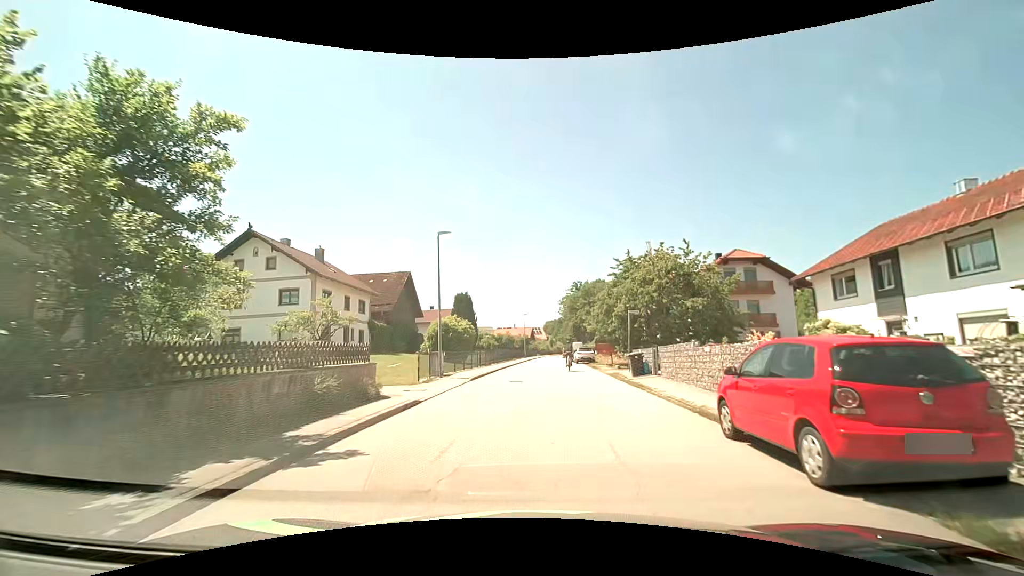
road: residential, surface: asphalt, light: Day
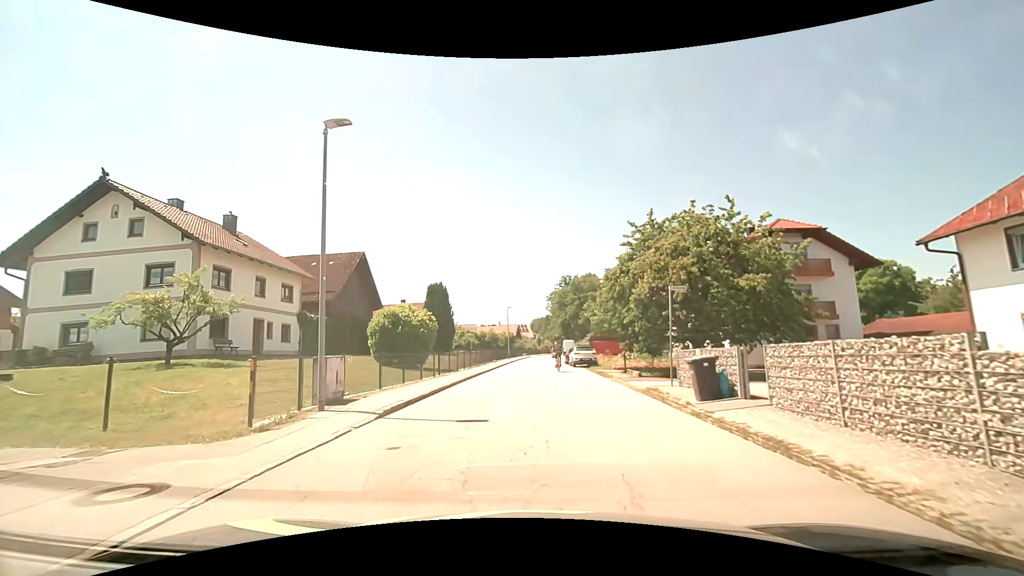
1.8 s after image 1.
(+0.1, +10.9) m; +1°
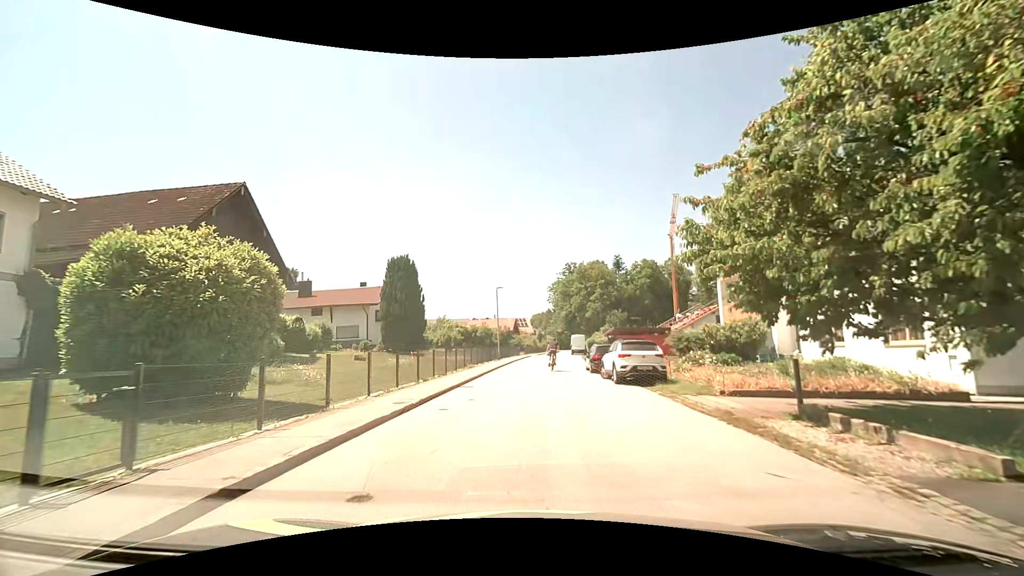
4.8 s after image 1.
(0.0, +18.5) m; 0°
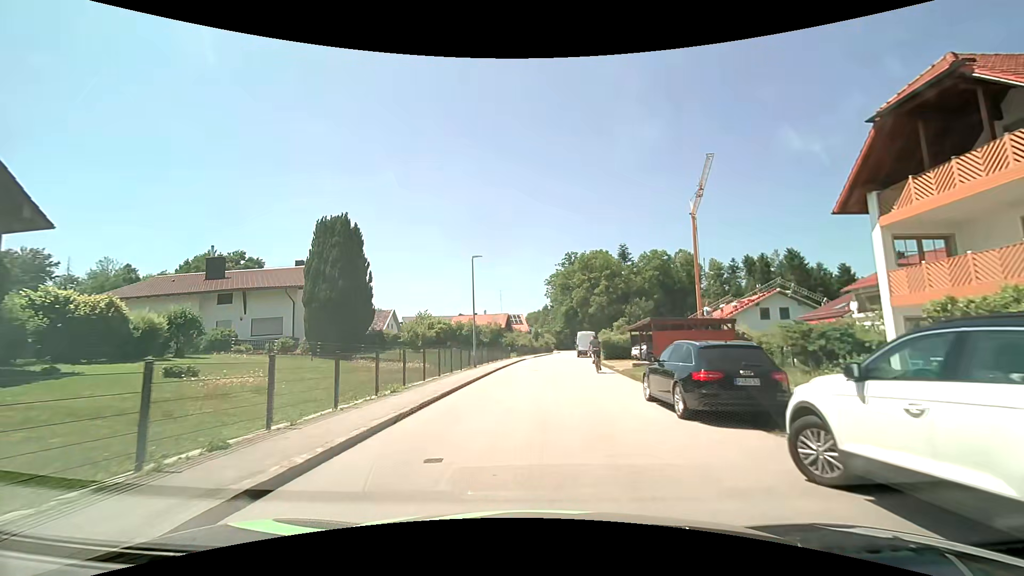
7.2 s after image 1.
(+0.1, +15.4) m; 0°
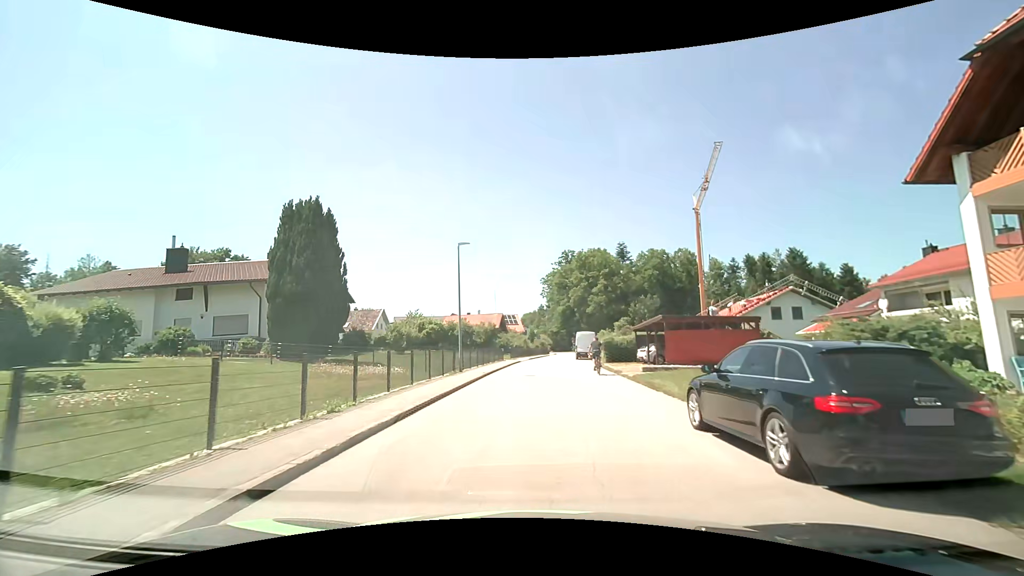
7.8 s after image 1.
(0.0, +3.9) m; +1°
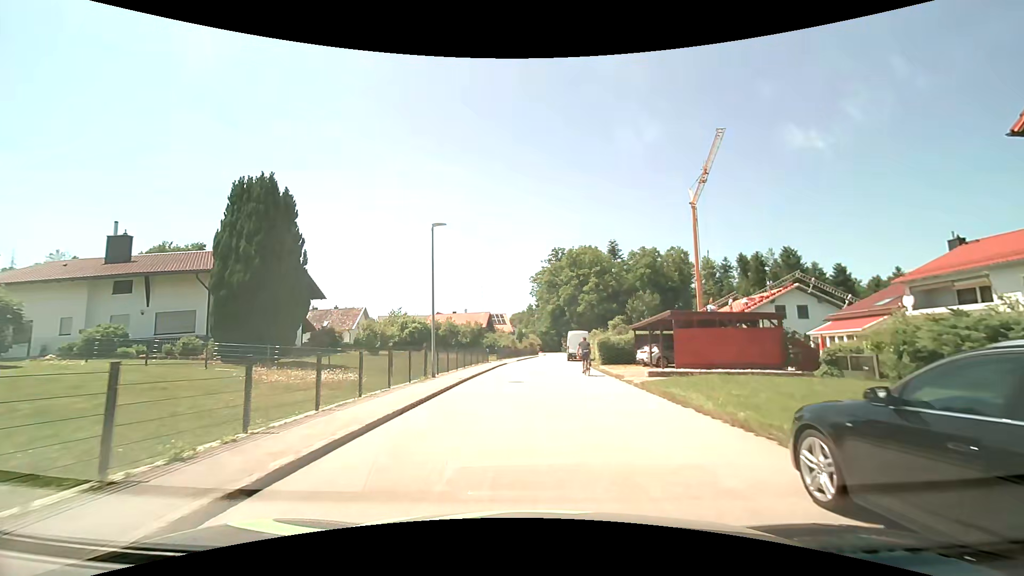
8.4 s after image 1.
(0.0, +3.9) m; +2°
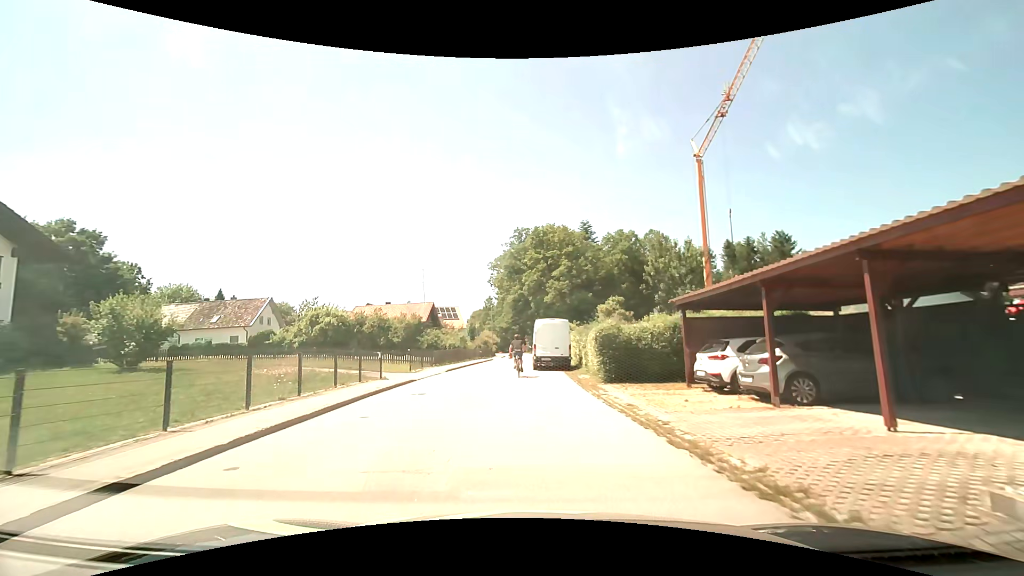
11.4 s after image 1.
(+0.8, +19.1) m; +3°
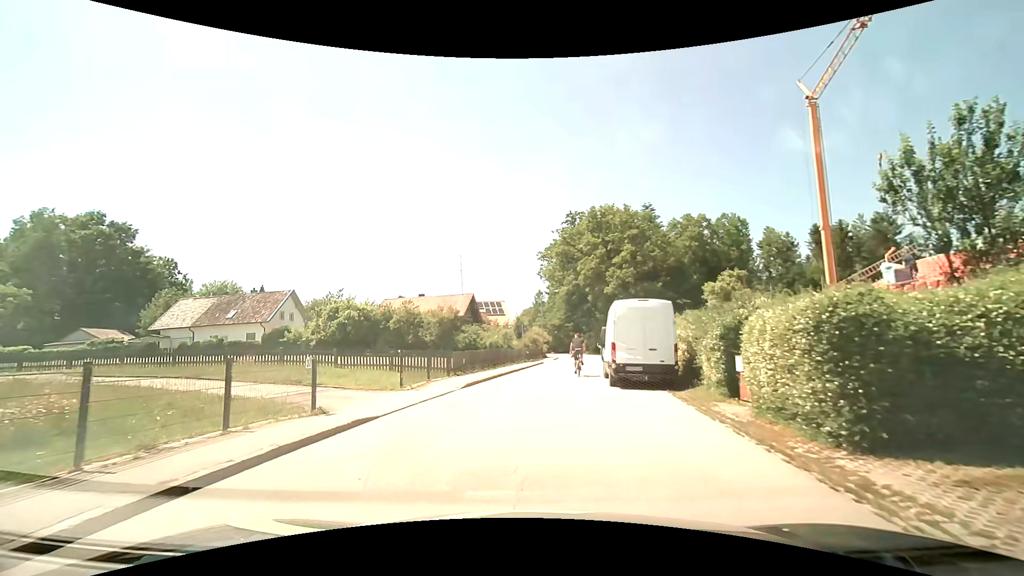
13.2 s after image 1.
(-0.5, +10.7) m; -5°
(0, +10) (0, +20) (+1, +30) (+2, +40) (+4, +50) (+6, +60) (+7, +69) (+5, +79) (+2, +89) (-1, +98) m
